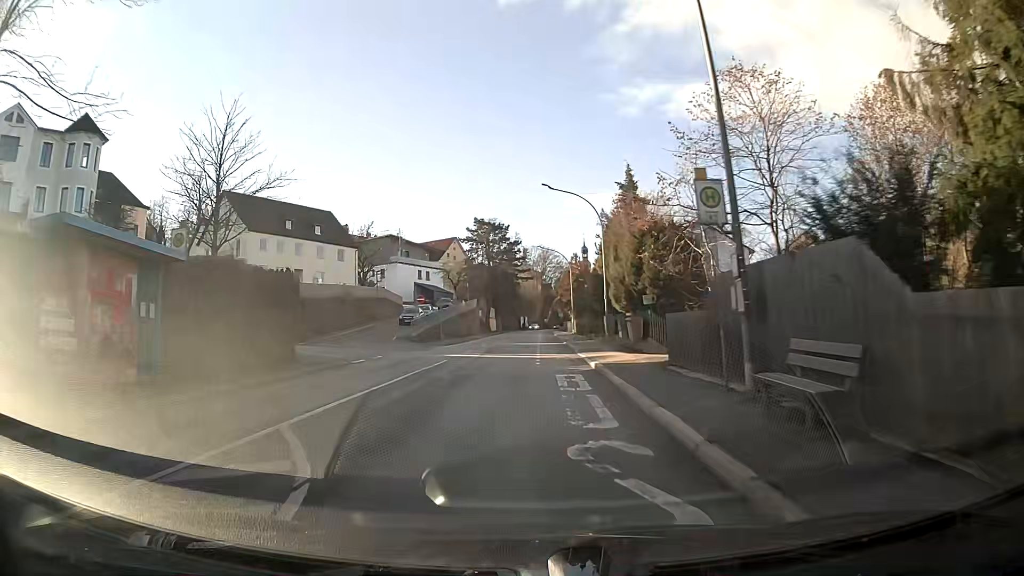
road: tertiary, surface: asphalt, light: Day
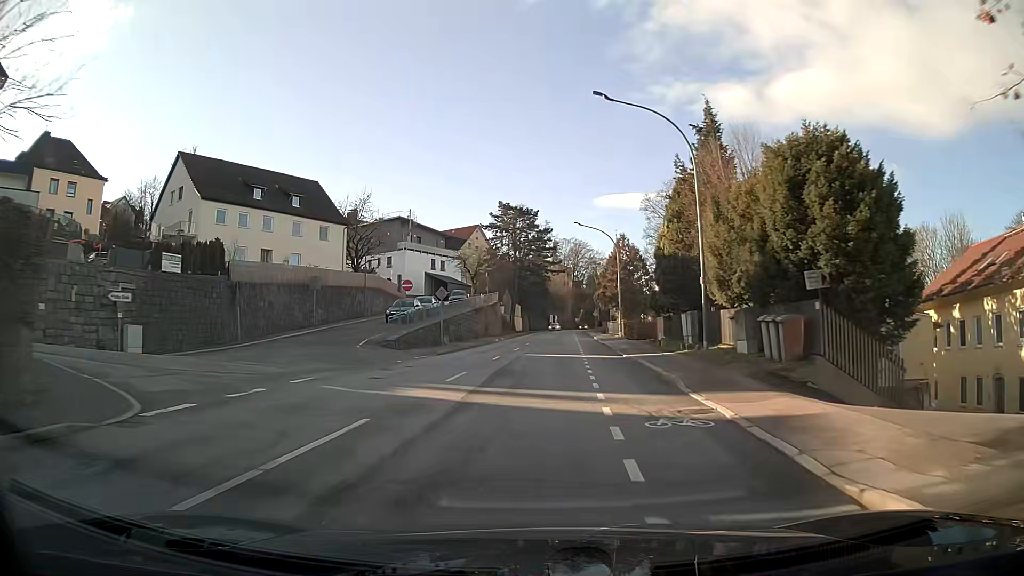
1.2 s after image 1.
(-0.3, +15.9) m; -1°
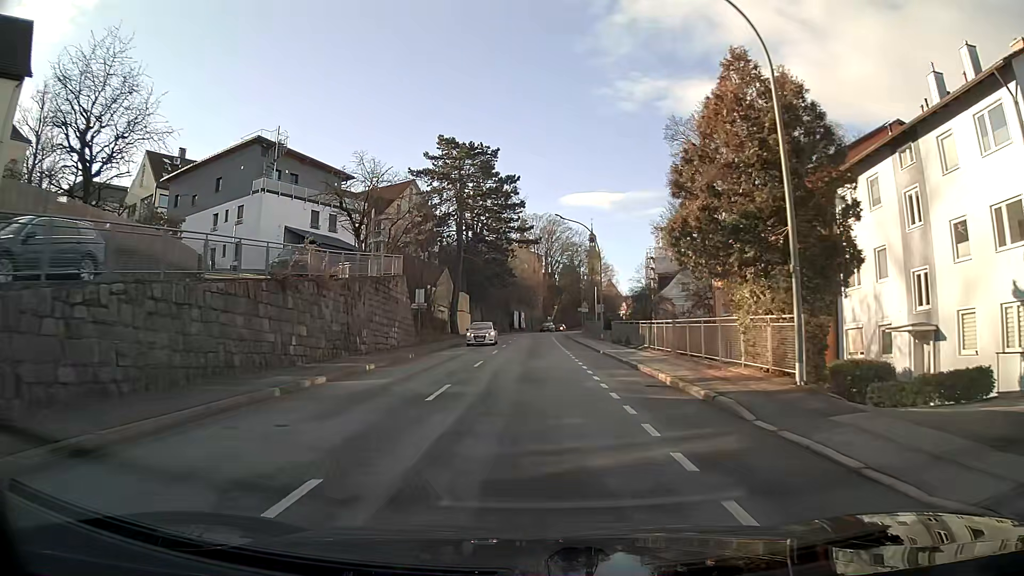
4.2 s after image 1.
(+1.0, +39.8) m; +3°
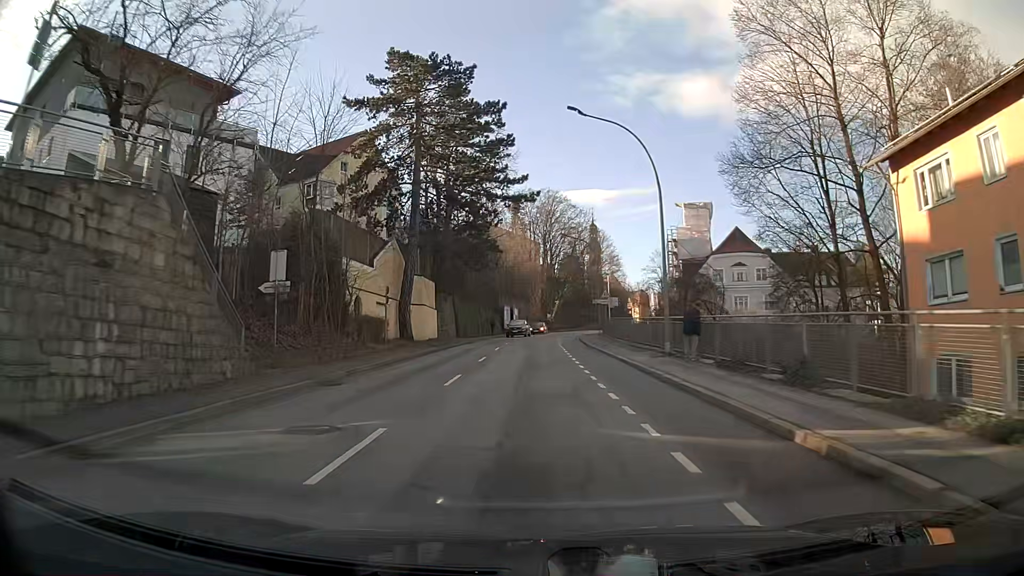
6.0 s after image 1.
(+0.1, +24.3) m; 0°
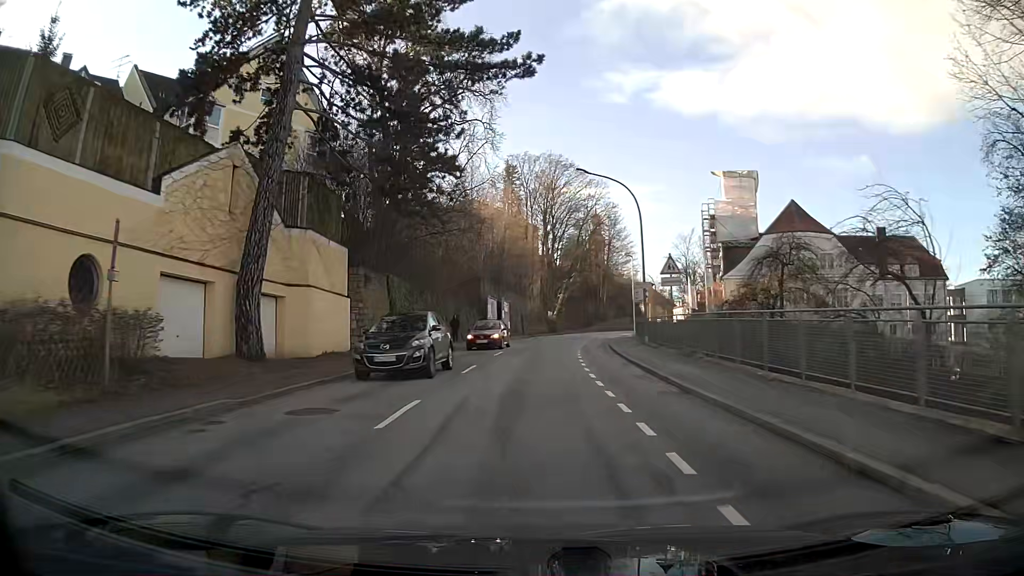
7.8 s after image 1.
(0.0, +24.3) m; 0°
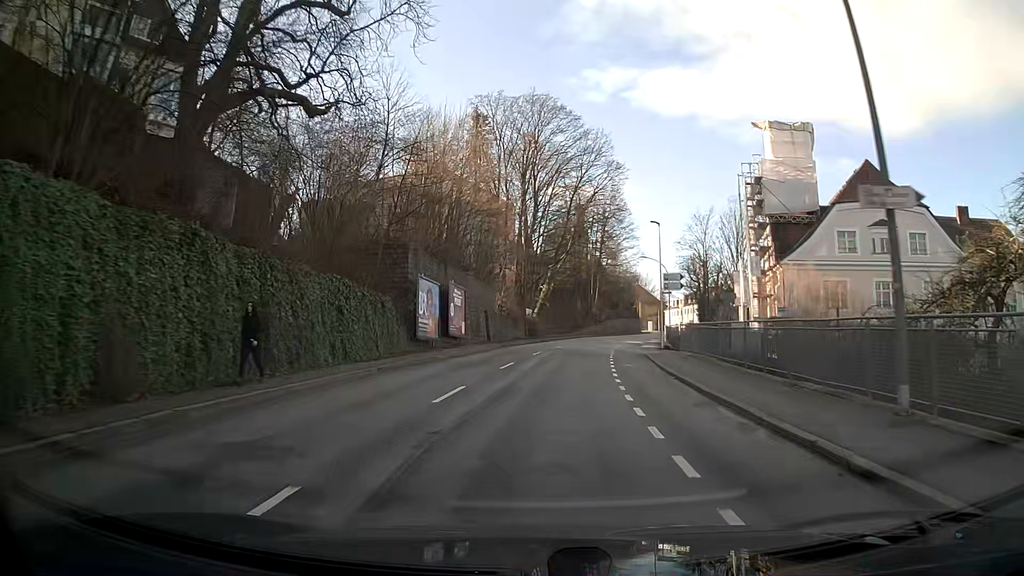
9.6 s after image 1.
(+0.1, +24.2) m; 0°
